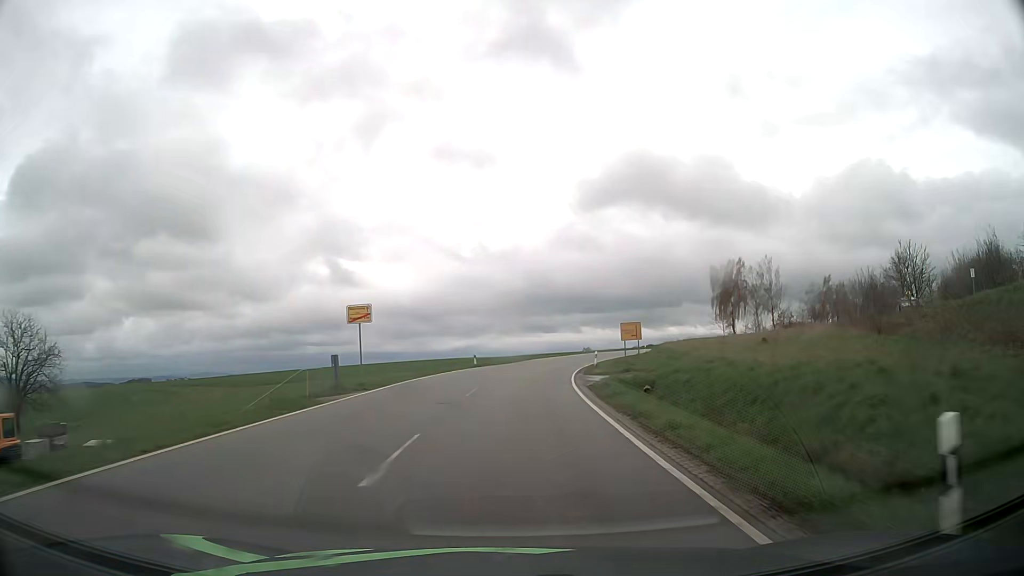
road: tertiary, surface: asphalt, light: Day
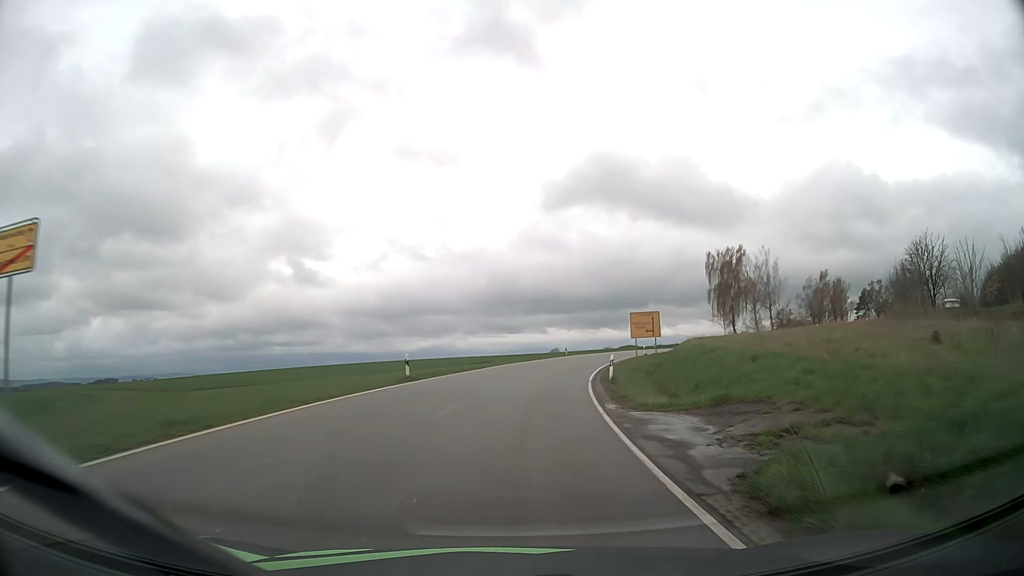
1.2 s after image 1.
(+0.3, +18.0) m; +3°
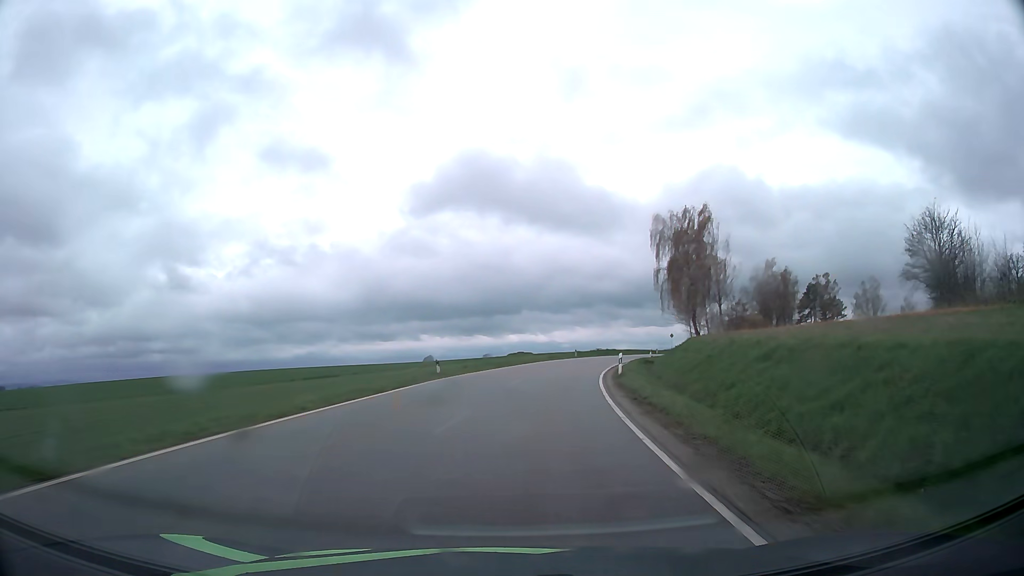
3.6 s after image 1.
(+3.2, +37.4) m; +10°
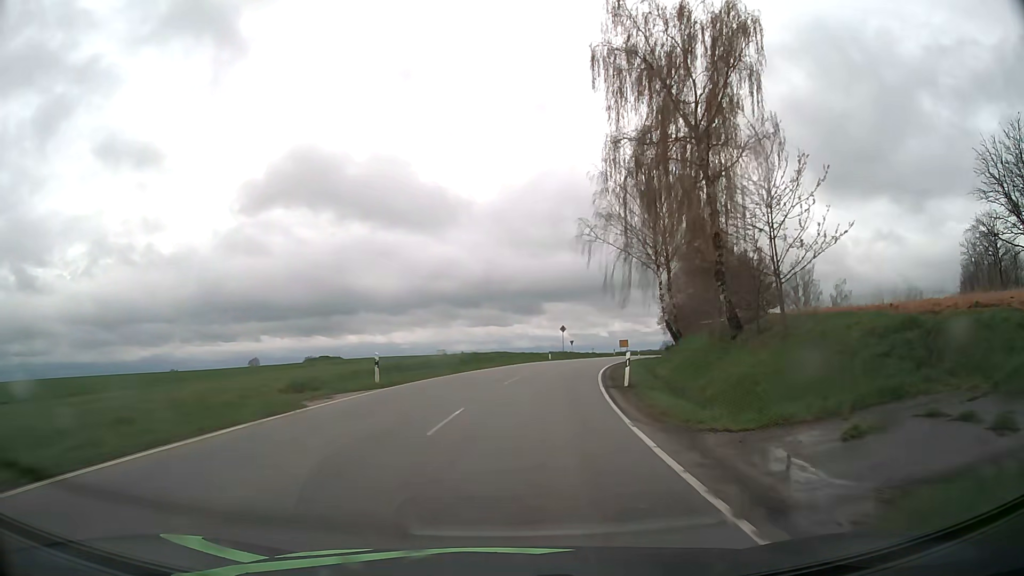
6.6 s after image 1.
(+5.9, +47.5) m; +13°
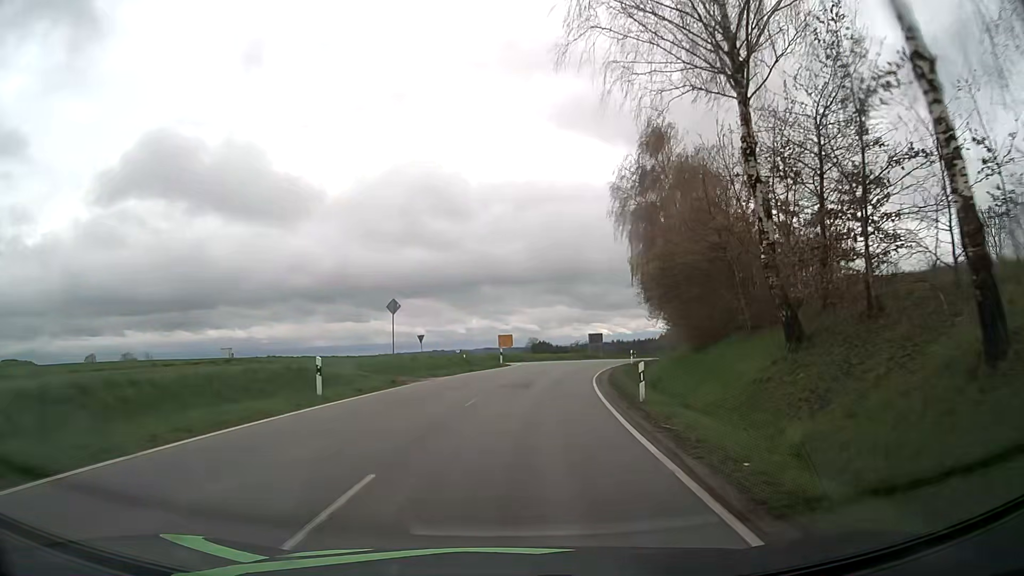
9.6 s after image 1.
(+4.6, +41.8) m; +12°
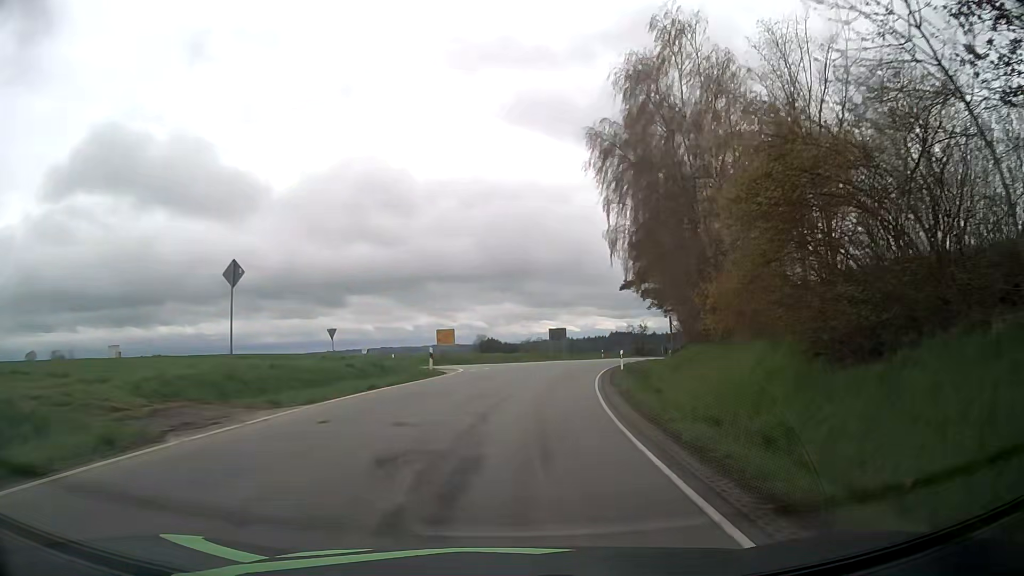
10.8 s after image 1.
(+0.5, +14.8) m; +4°
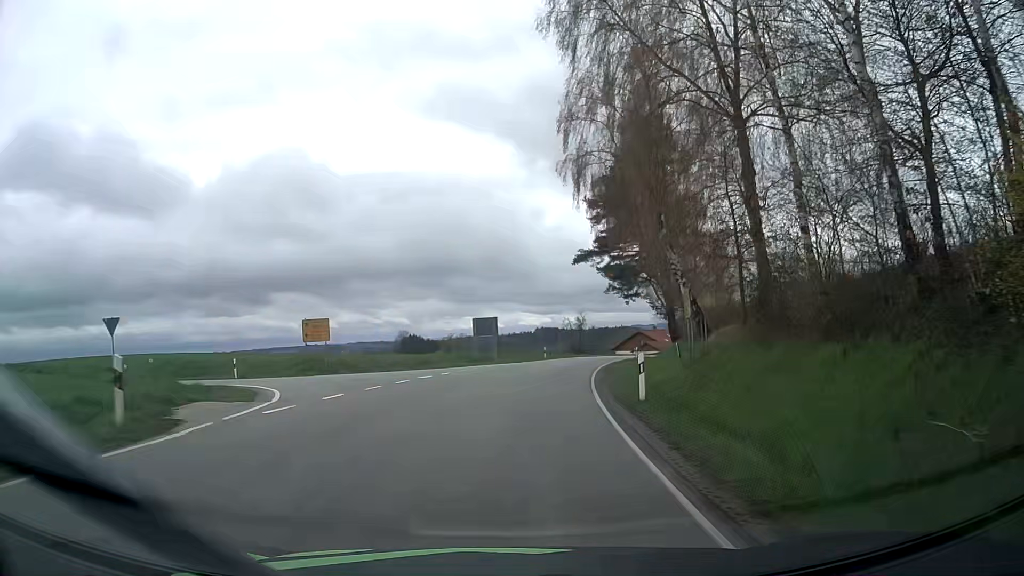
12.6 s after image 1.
(+1.1, +19.3) m; +6°
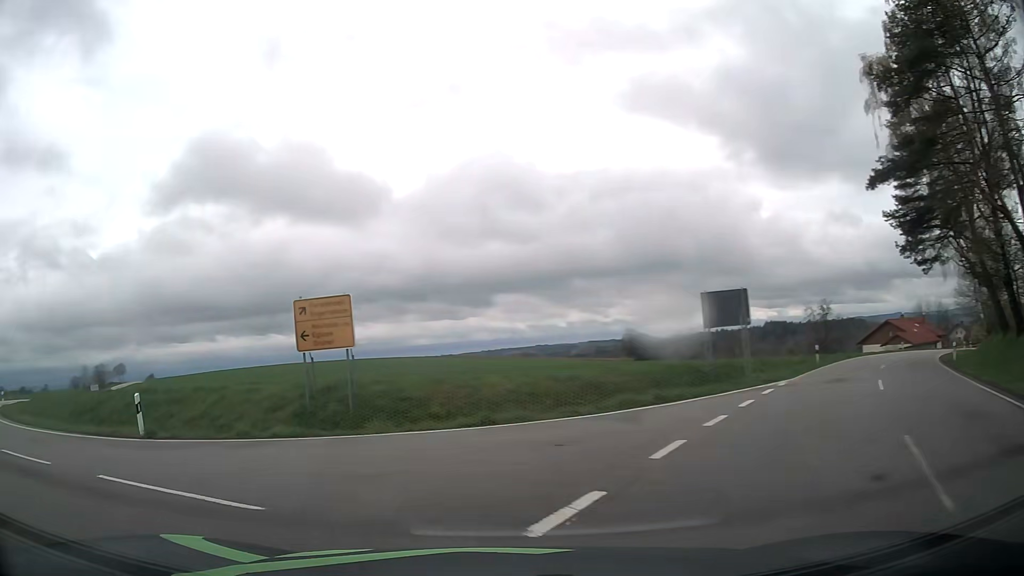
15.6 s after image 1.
(-0.4, +22.2) m; -20°
(-4, +9) (-12, +15) (-20, +20) (-28, +26) (-35, +34) (-41, +41) (-47, +49) (-53, +57) (-59, +65) (-65, +74) m
